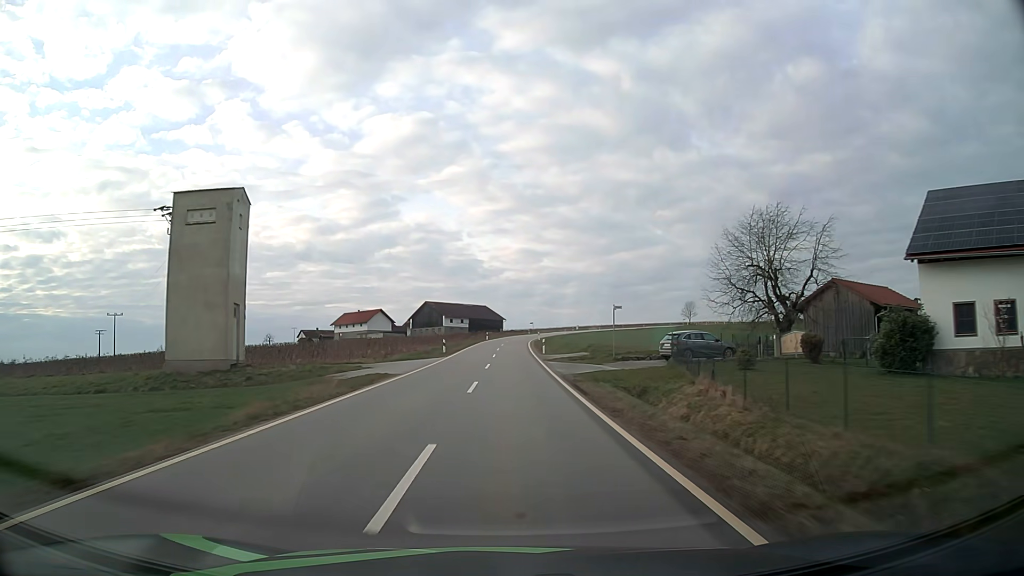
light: Day
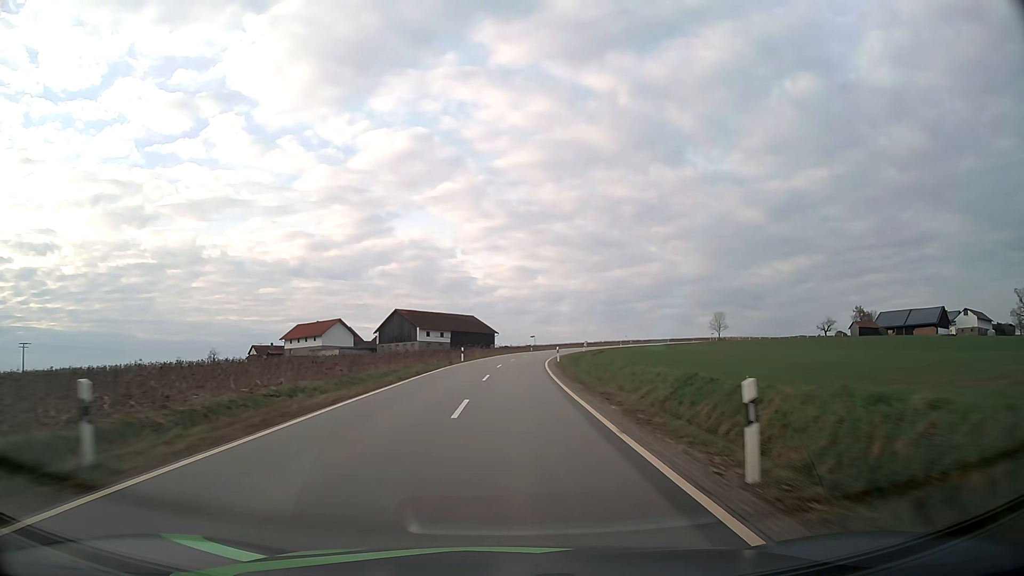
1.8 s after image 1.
(+0.1, +41.3) m; +1°
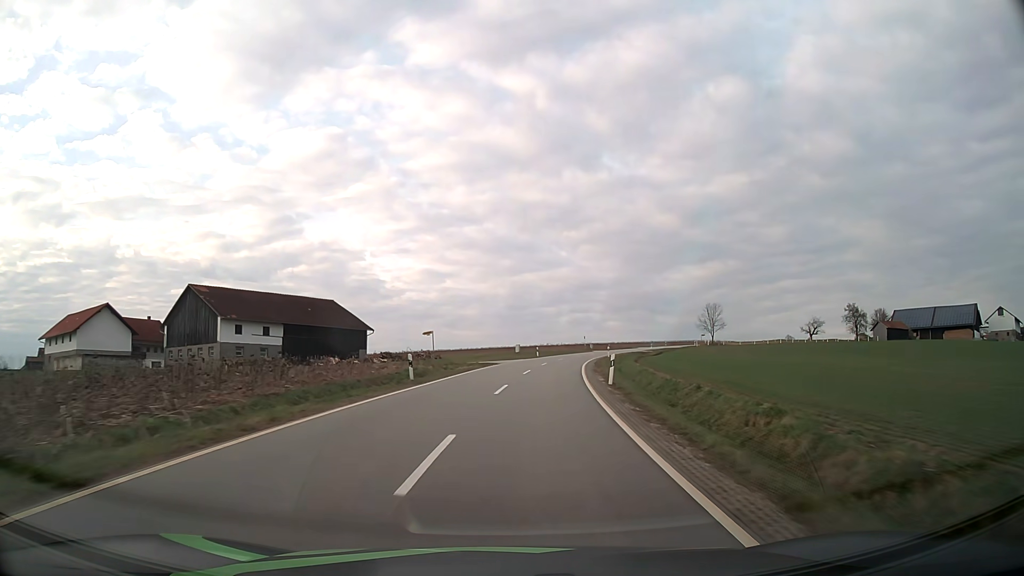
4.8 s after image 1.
(+3.2, +66.9) m; +8°
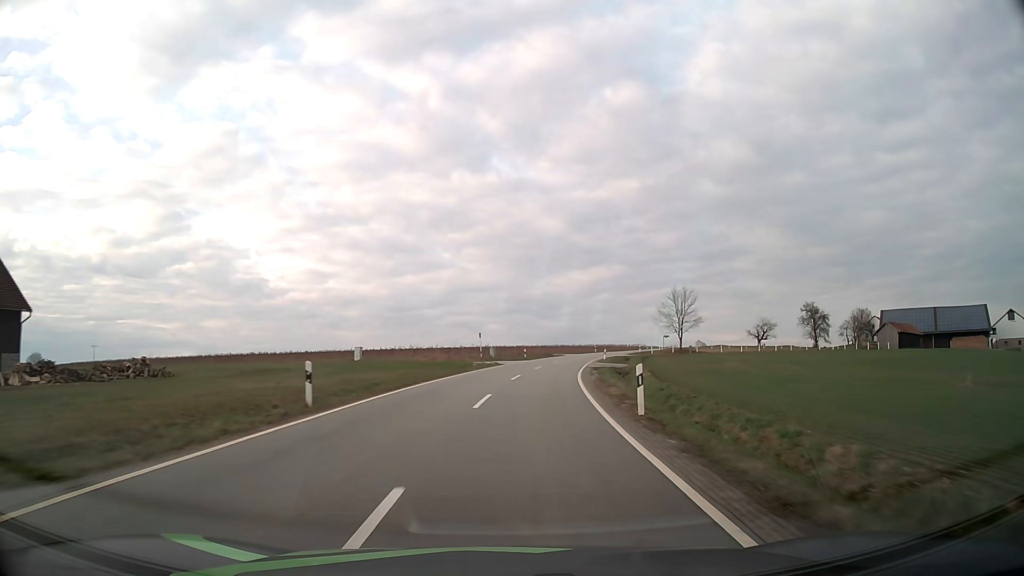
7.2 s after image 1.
(+4.4, +52.1) m; +10°
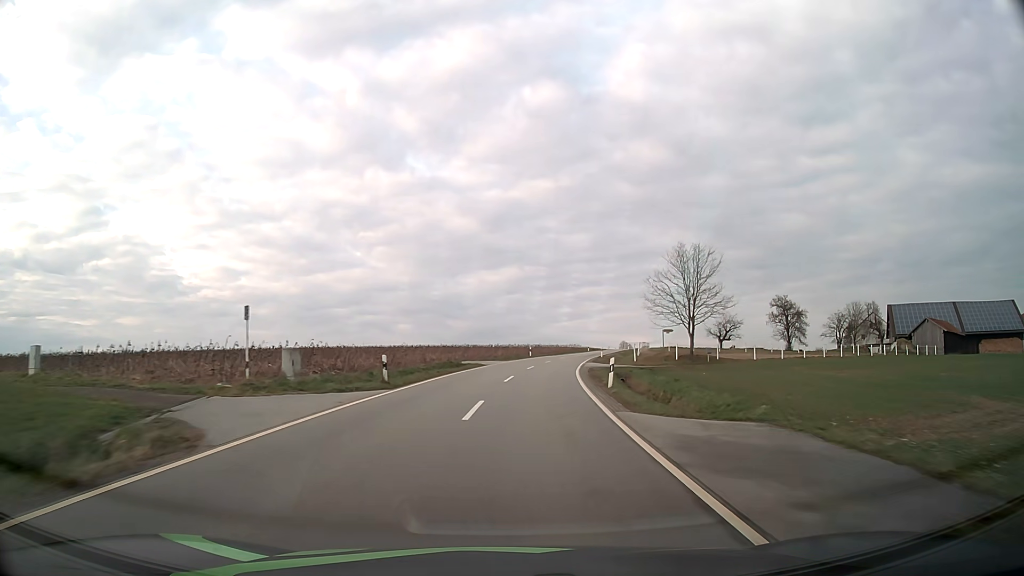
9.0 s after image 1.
(+2.6, +39.0) m; +8°
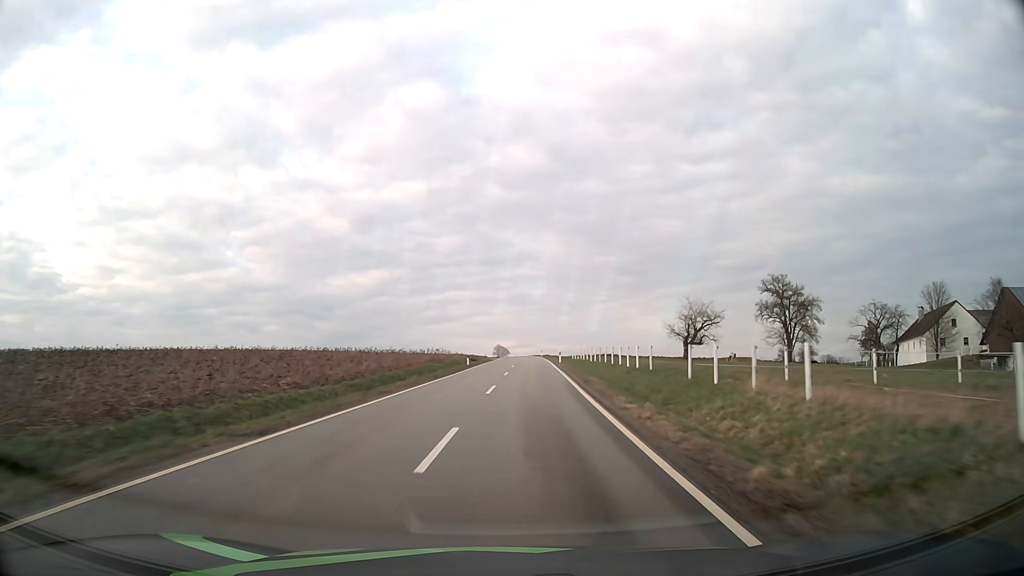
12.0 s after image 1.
(+6.8, +65.2) m; +11°
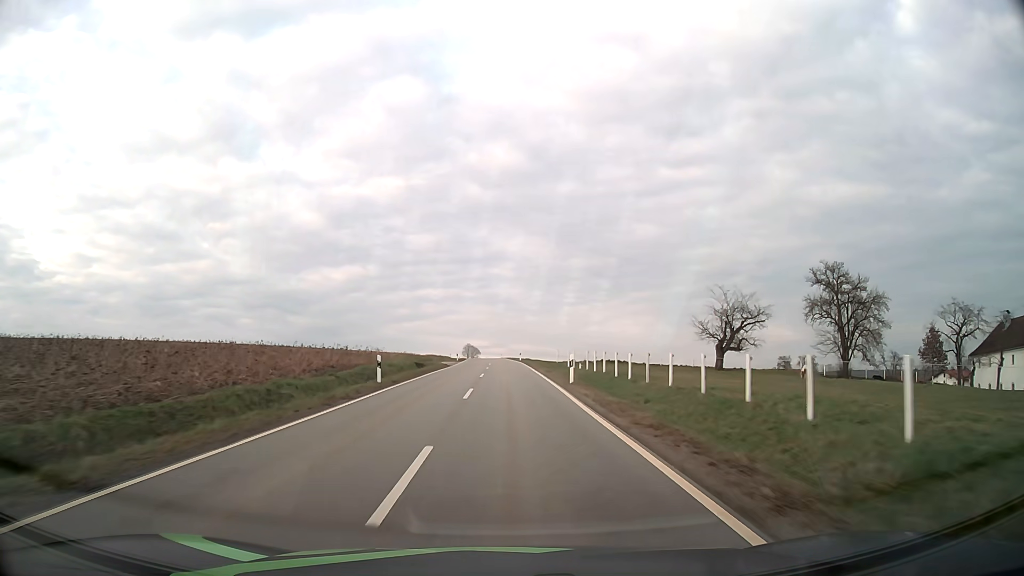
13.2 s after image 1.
(+0.7, +26.5) m; +3°
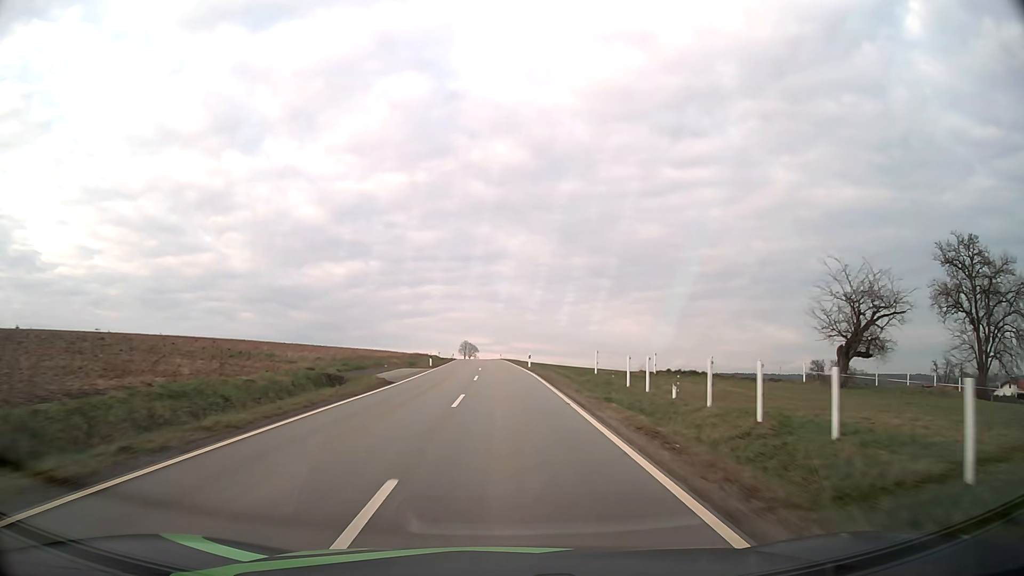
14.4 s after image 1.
(0.0, +26.7) m; 0°
(0, +10) (0, +20) (0, +30) (0, +40) (-1, +50) (-1, +60) (-1, +70) (-2, +80) (-2, +90) (-3, +100) m
